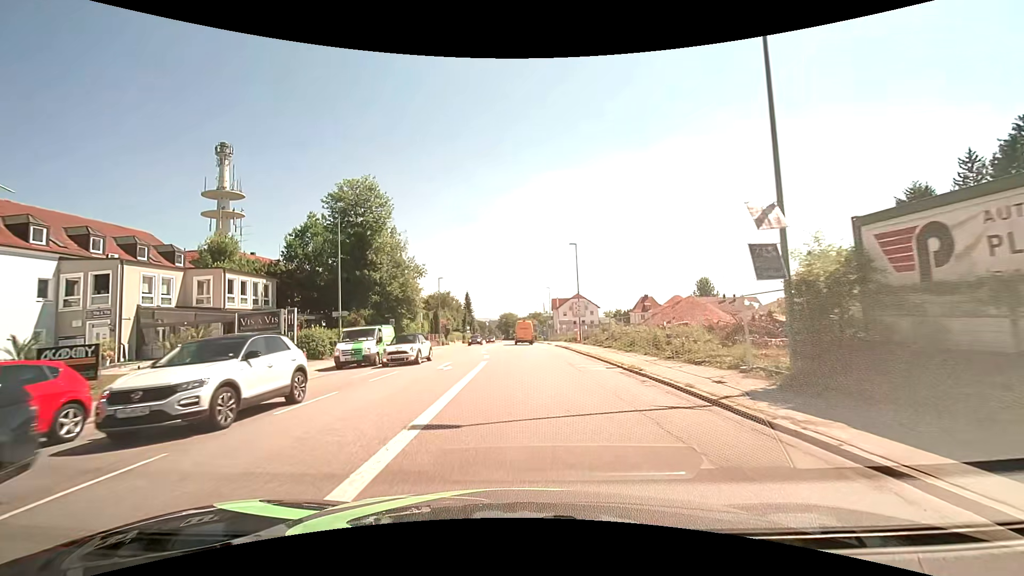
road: tertiary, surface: asphalt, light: Day
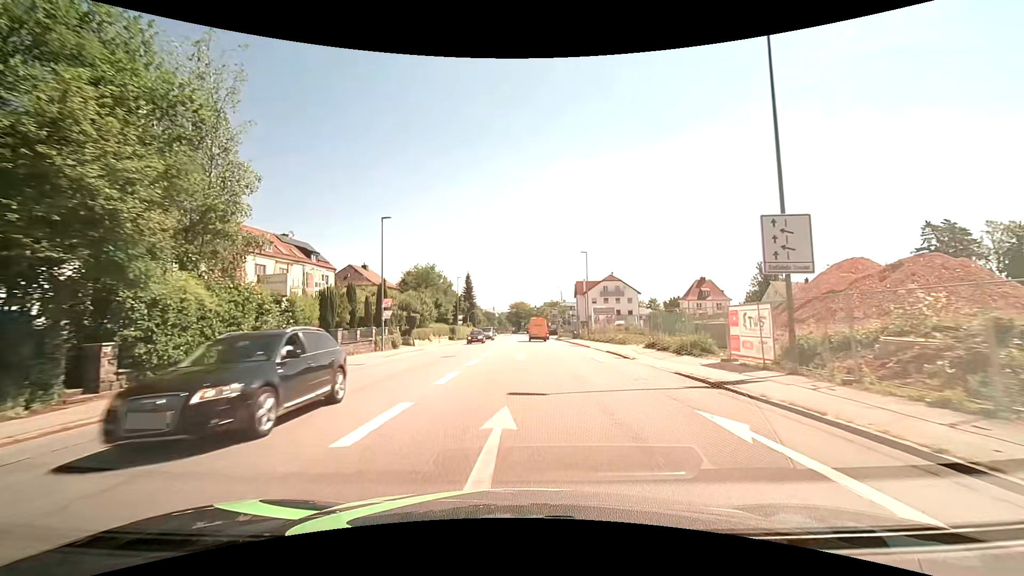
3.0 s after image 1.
(-0.6, +37.6) m; -1°
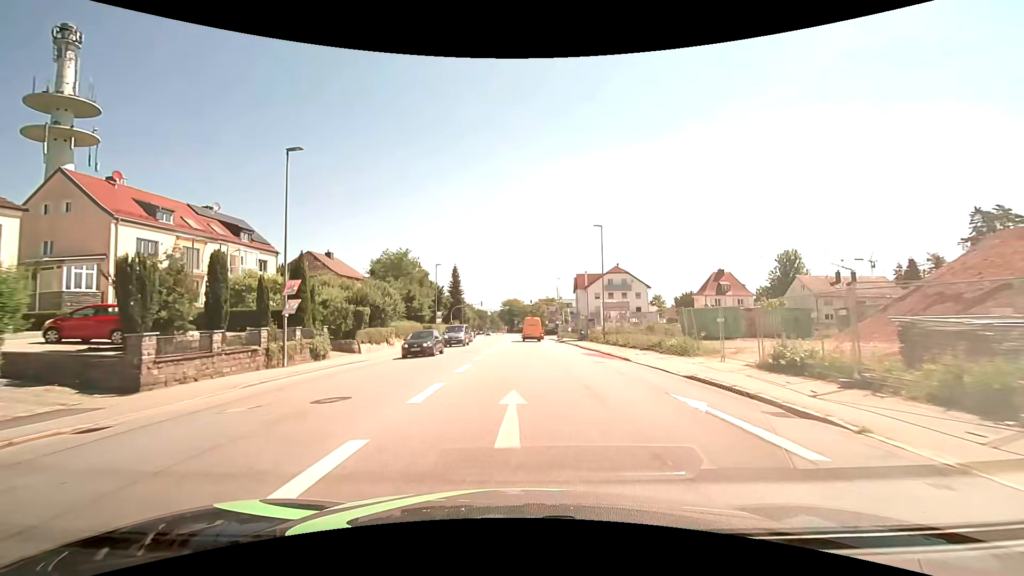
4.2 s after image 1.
(+0.1, +14.8) m; +1°
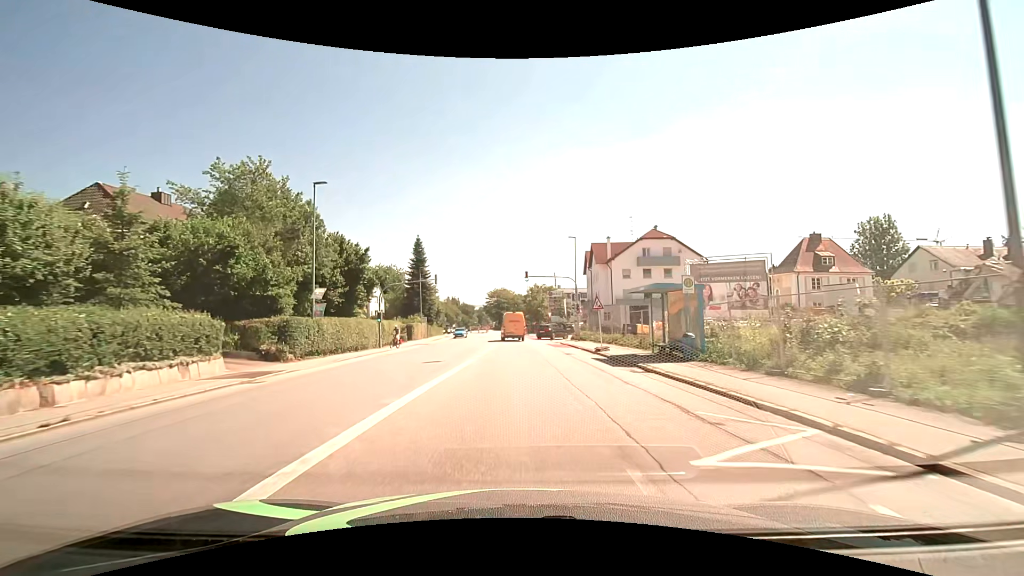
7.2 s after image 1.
(+0.4, +36.4) m; +1°
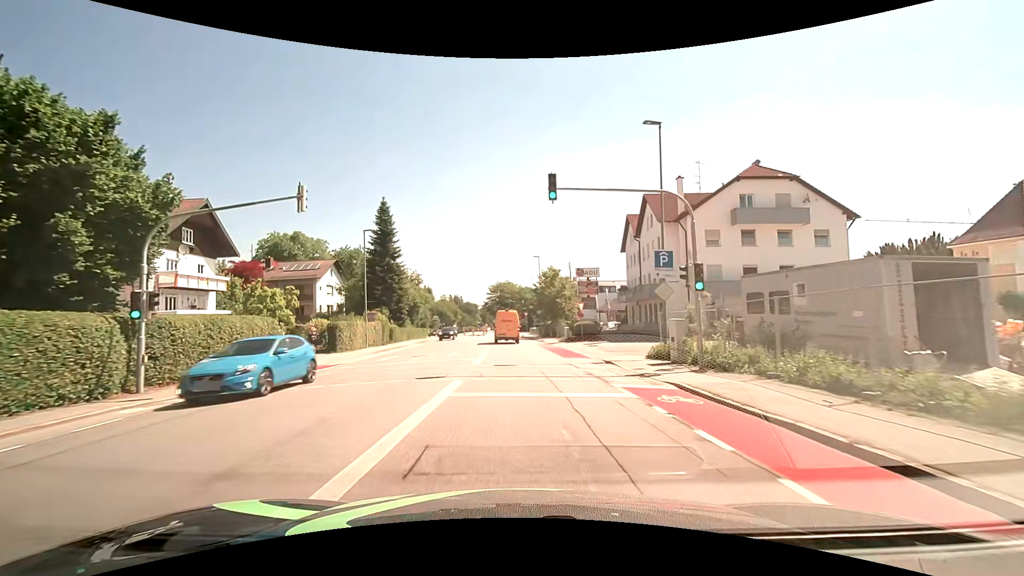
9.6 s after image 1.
(-0.3, +28.0) m; -1°
(0, +10) (0, +20) (0, +30) (-1, +40) (-1, +50) (-2, +60) (-2, +70) (-3, +80) (-3, +90) (-2, +100) m
